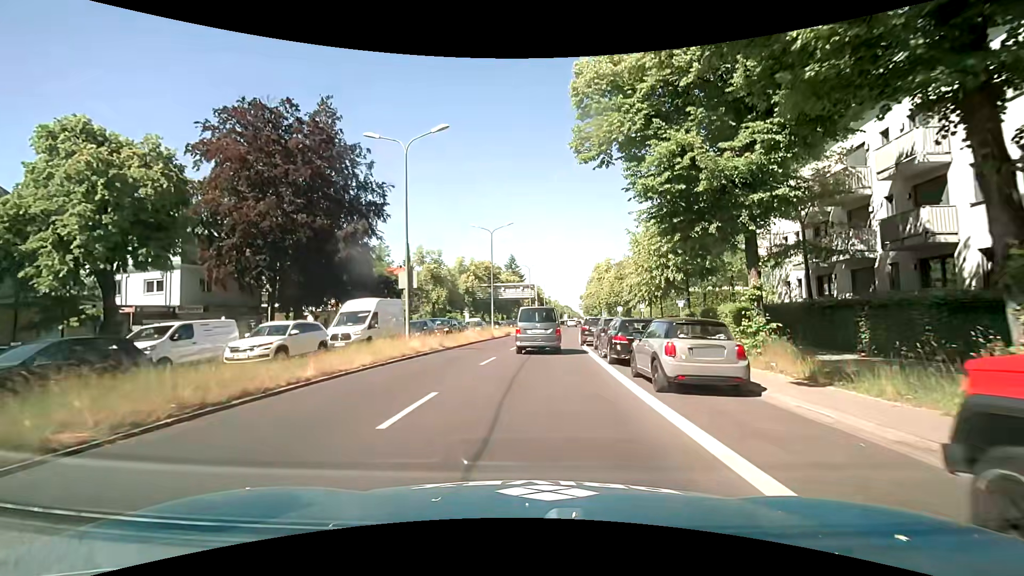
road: primary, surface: asphalt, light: Day
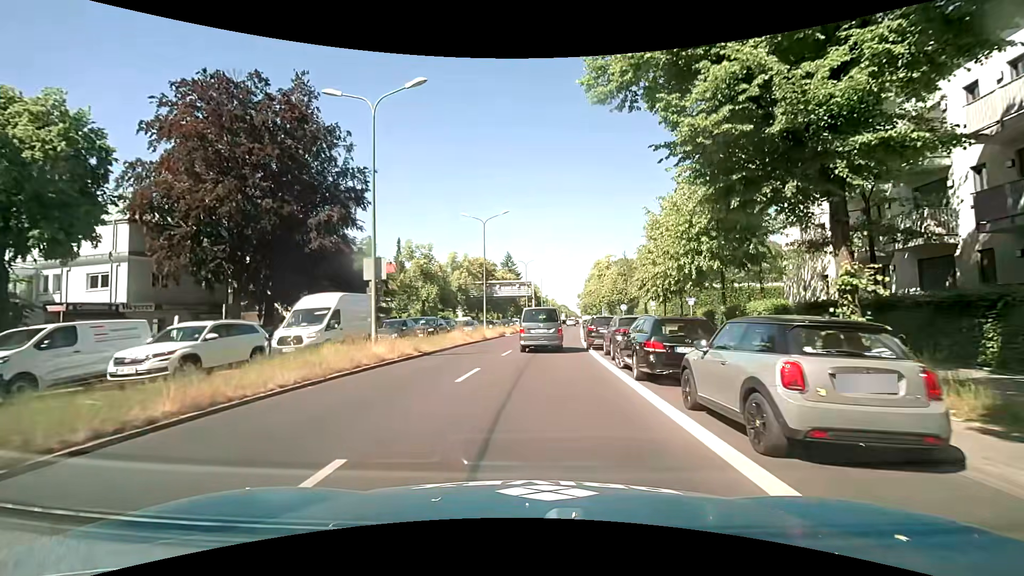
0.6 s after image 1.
(+0.1, +4.5) m; +1°
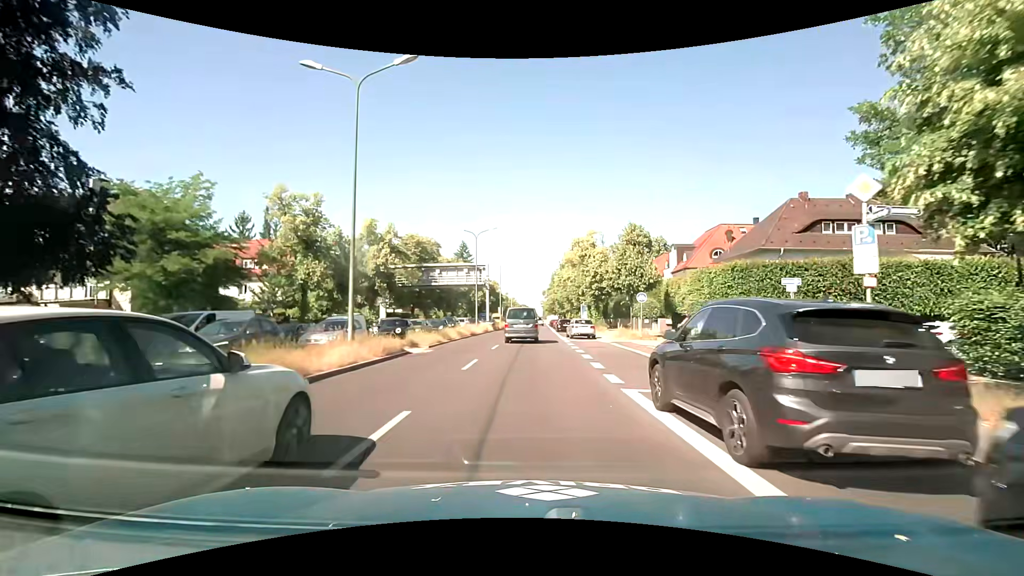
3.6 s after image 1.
(+0.7, +24.8) m; +5°
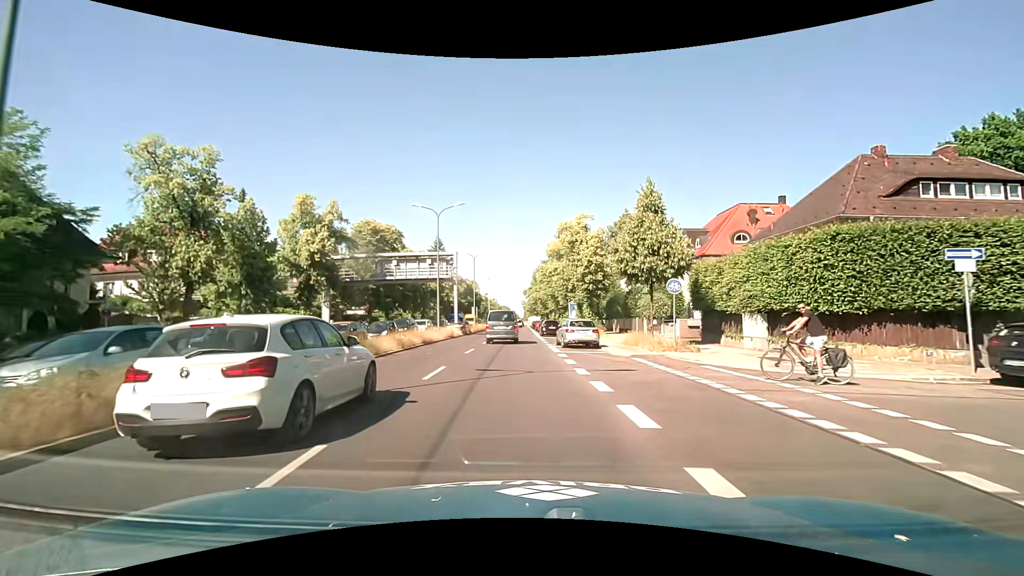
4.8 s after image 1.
(+0.2, +10.9) m; +2°
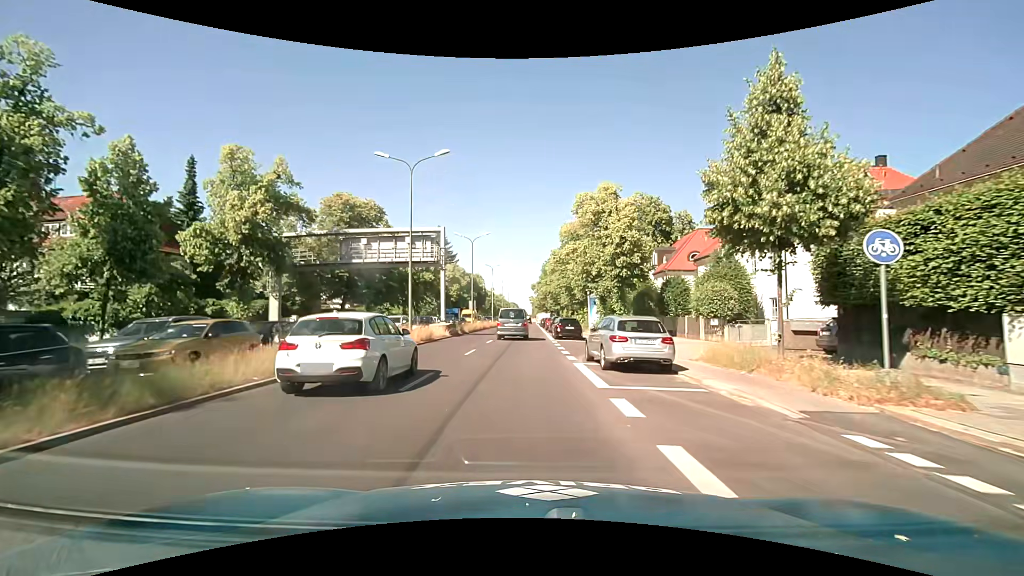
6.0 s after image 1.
(-0.1, +11.4) m; -1°
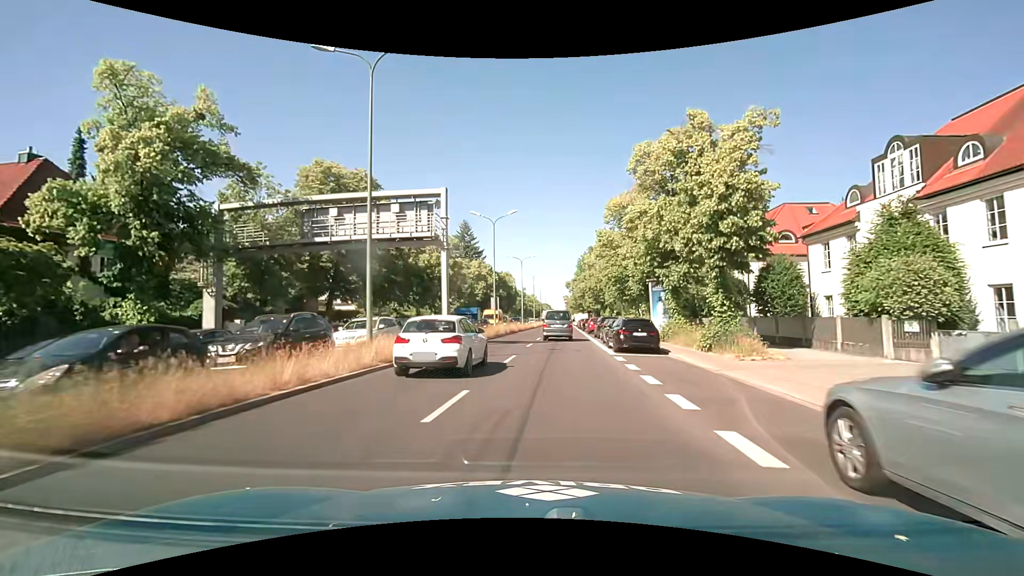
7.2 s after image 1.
(-0.4, +11.8) m; -4°
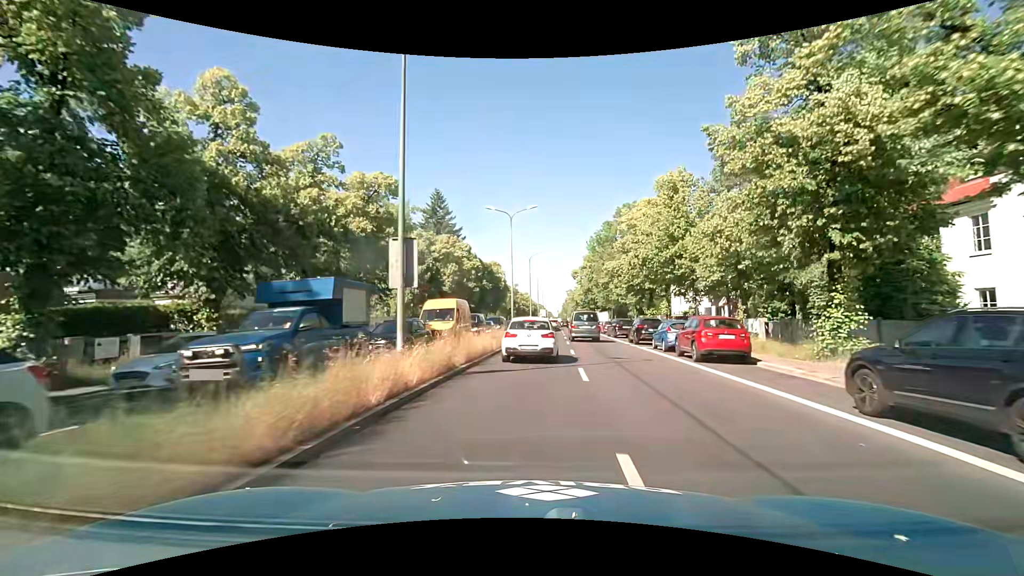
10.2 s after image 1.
(-0.1, +31.5) m; +1°
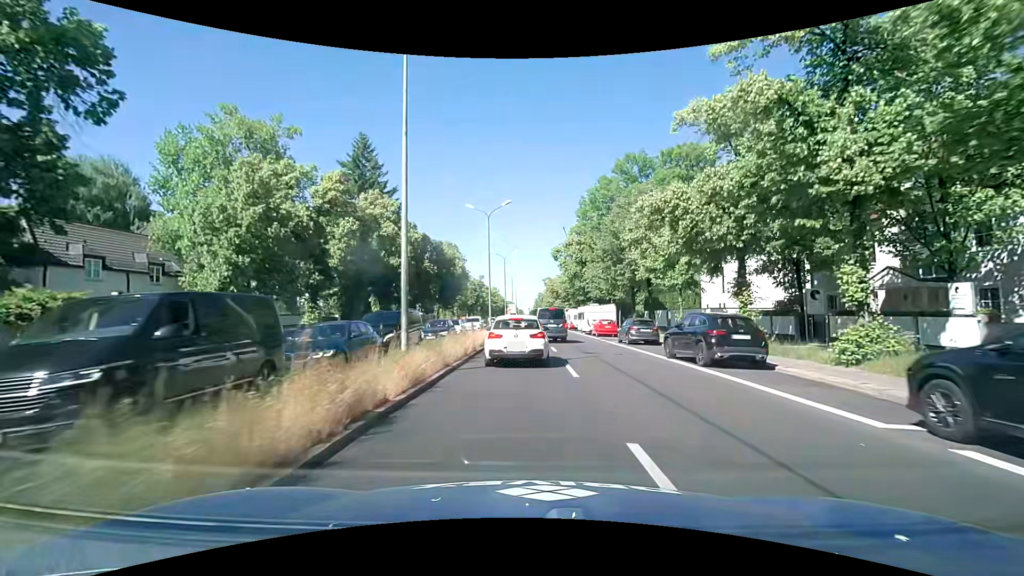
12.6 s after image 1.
(+0.8, +26.8) m; +3°
(0, +10) (0, +20) (0, +30) (0, +40) (0, +50) (-1, +60) (-1, +70) (-1, +80) (-1, +90) (-1, +100) m
